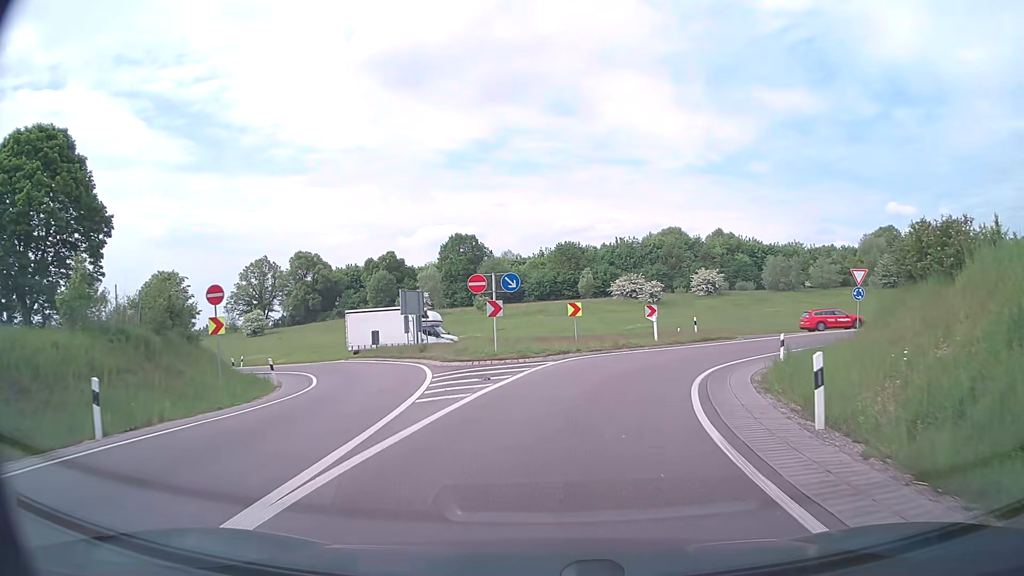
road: primary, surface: asphalt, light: Day
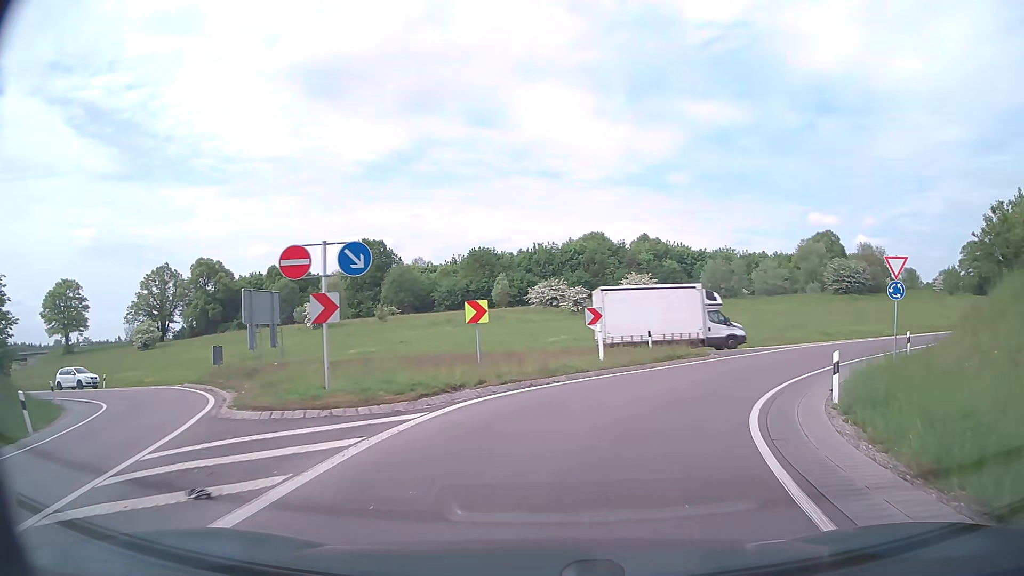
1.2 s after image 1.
(+0.5, +9.8) m; +7°
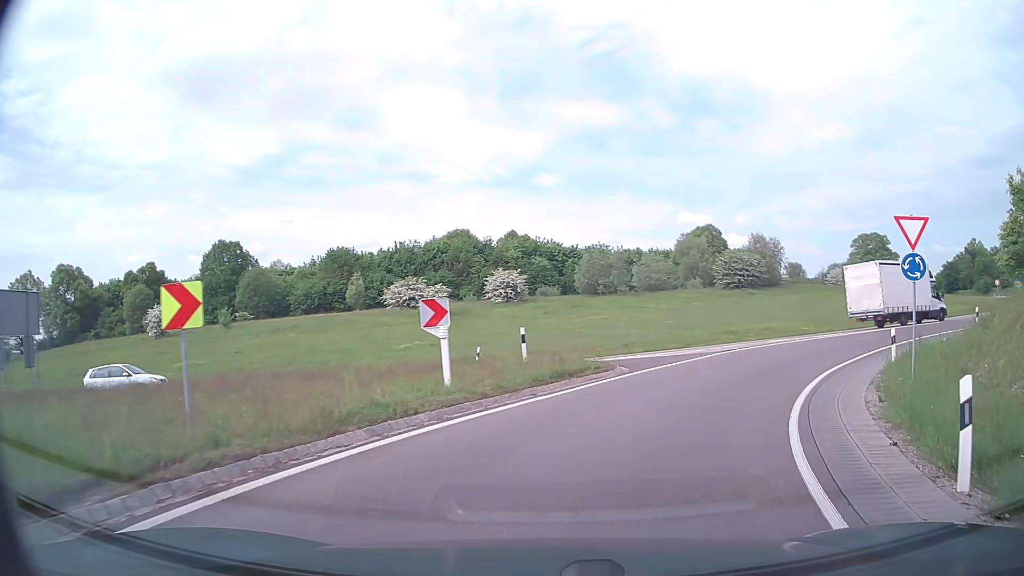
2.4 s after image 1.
(+0.7, +7.9) m; +11°
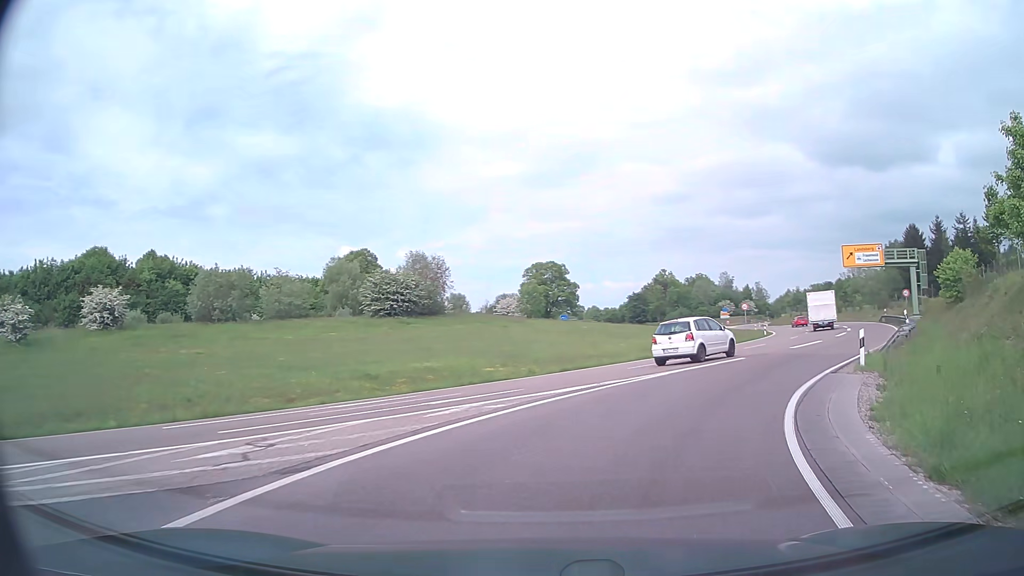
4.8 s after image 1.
(+4.4, +15.9) m; +30°
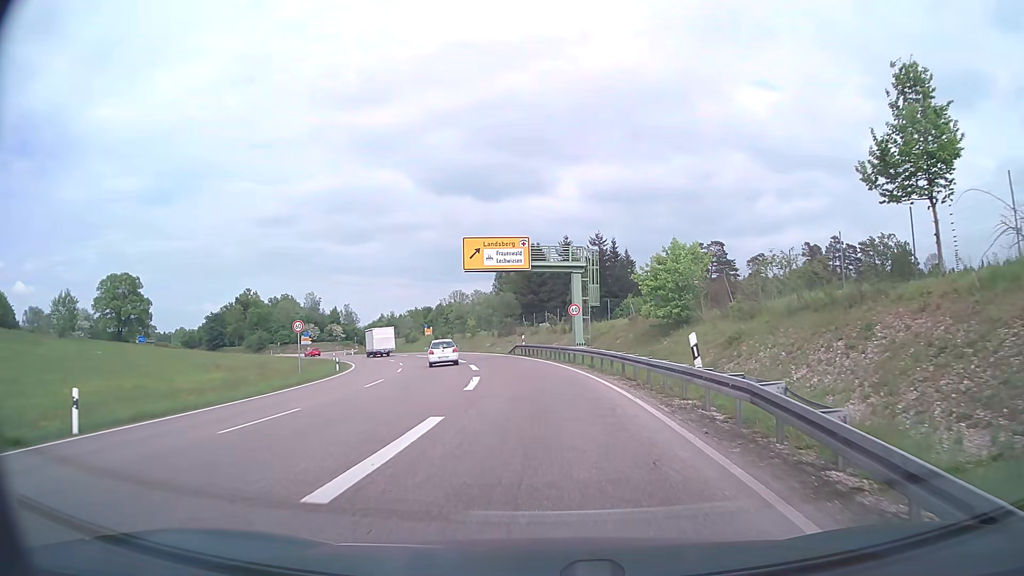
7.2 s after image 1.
(+7.5, +20.8) m; +35°
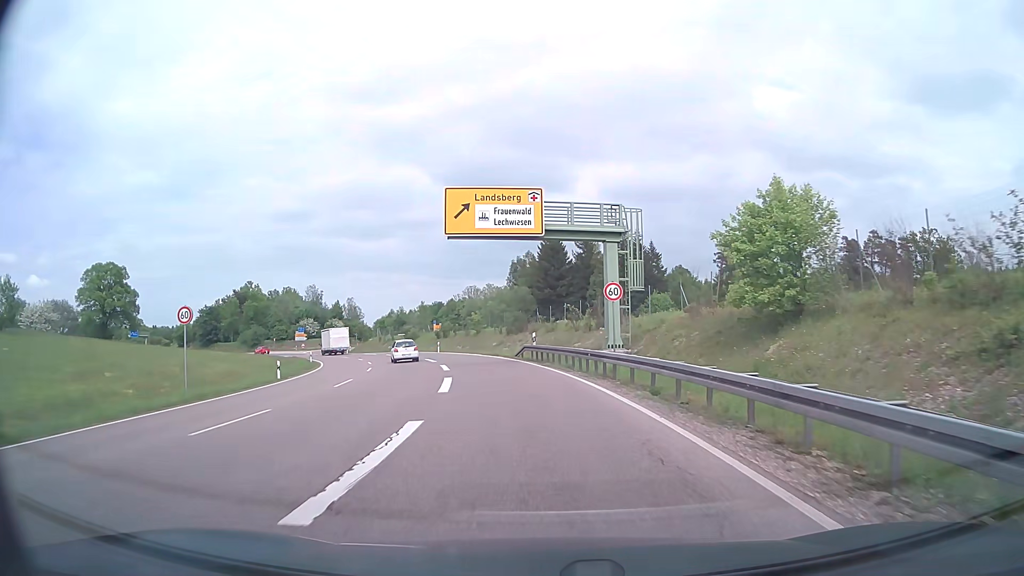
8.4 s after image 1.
(-0.1, +13.2) m; -2°
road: trunk
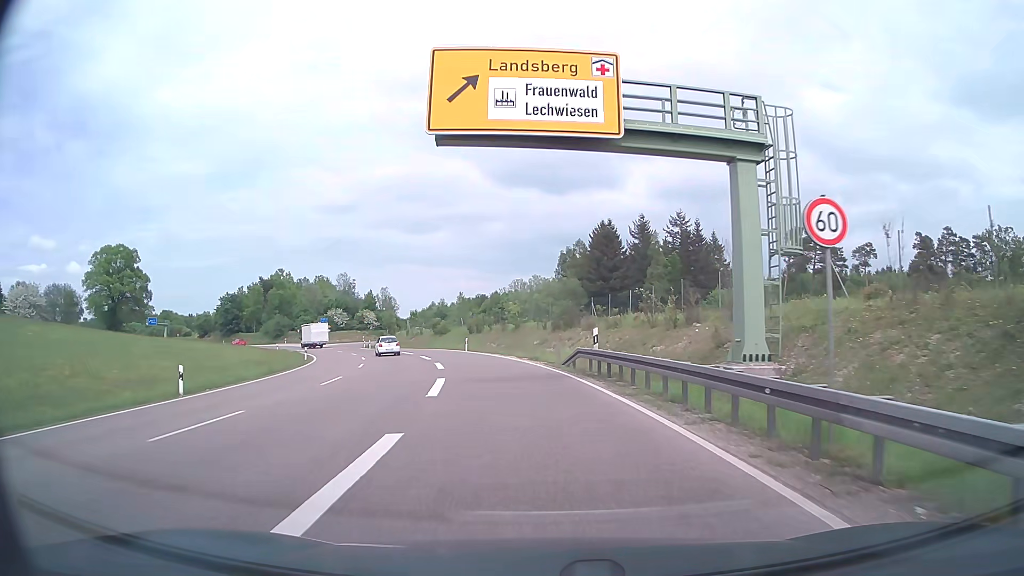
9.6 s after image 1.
(-0.4, +13.6) m; -4°
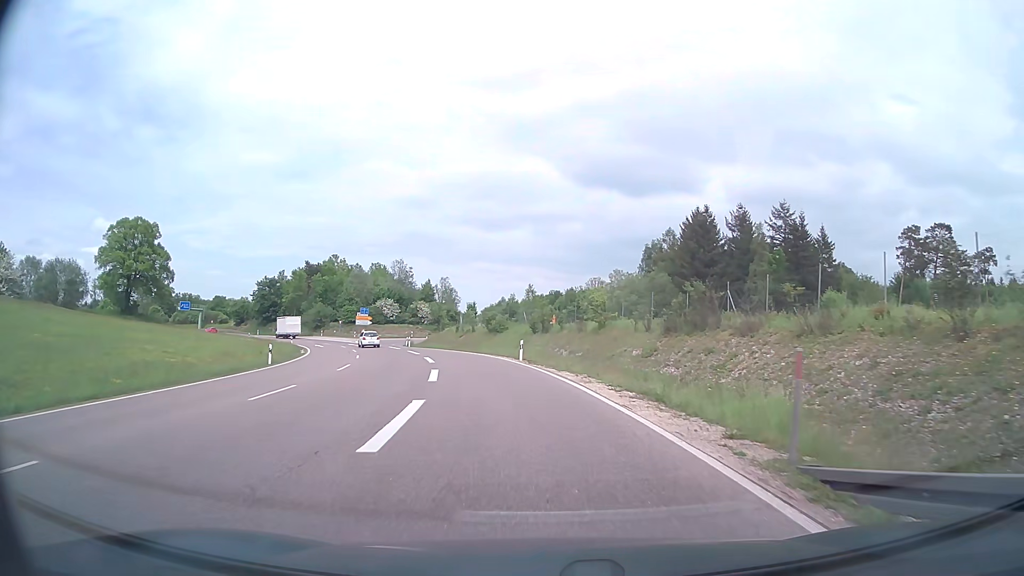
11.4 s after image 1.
(-1.1, +19.4) m; -7°
(0, +10) (-1, +20) (-3, +30) (-5, +40) (-8, +49) (-12, +58) (-17, +67) (-22, +76) (-27, +85) (-32, +93) m
